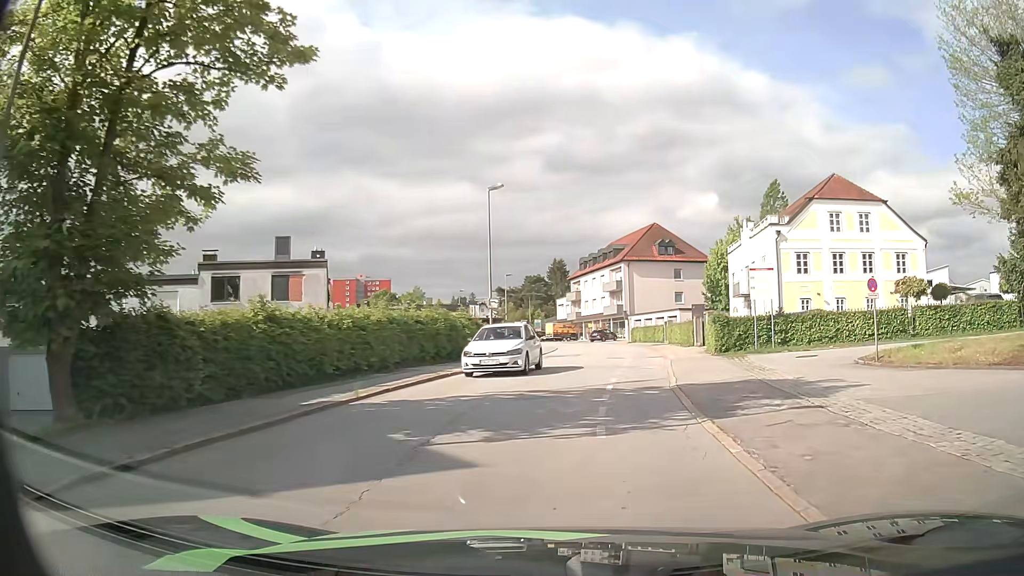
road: residential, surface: asphalt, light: Day
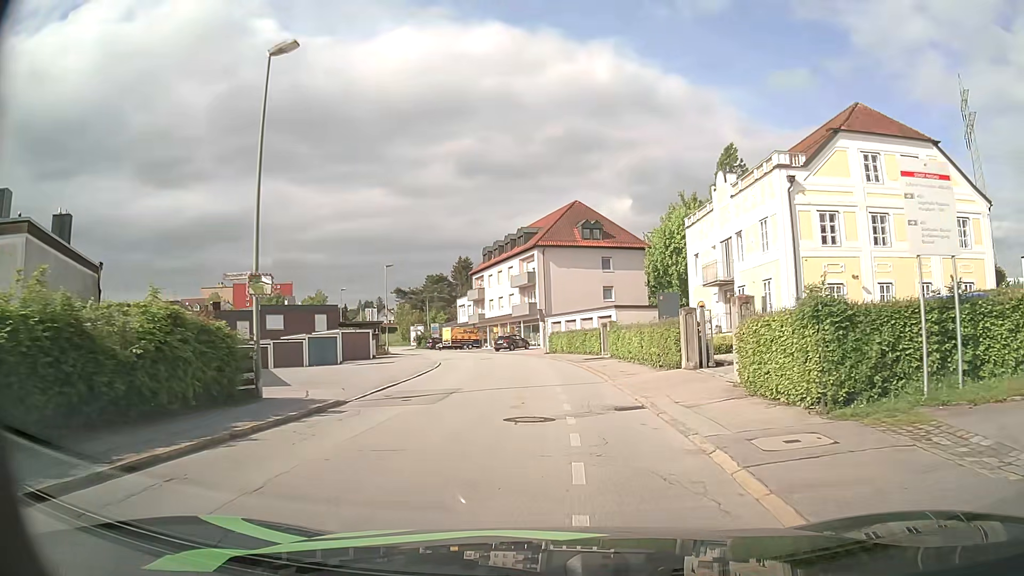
(+1.5, +18.1) m; +7°
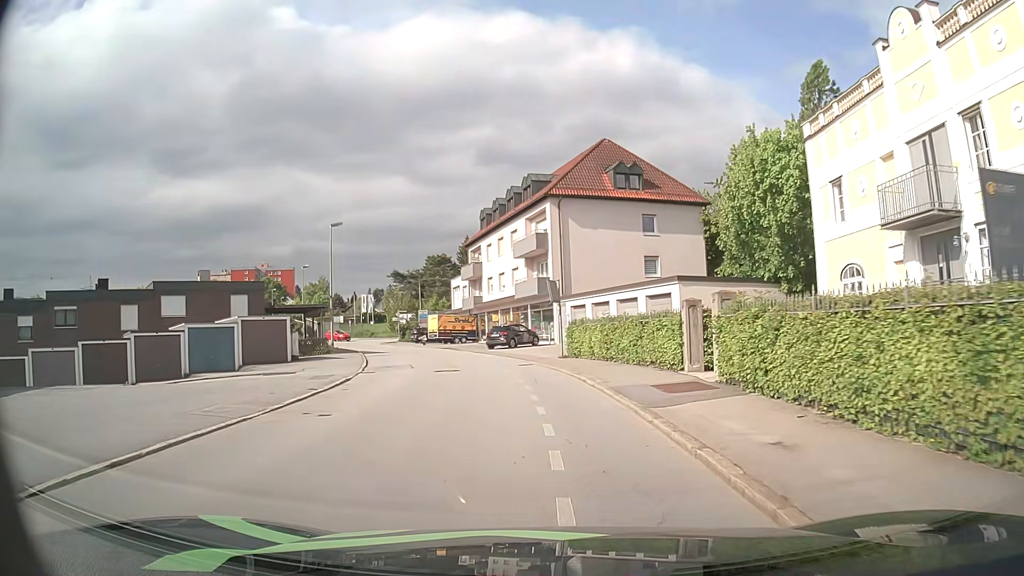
(+0.3, +19.6) m; -1°
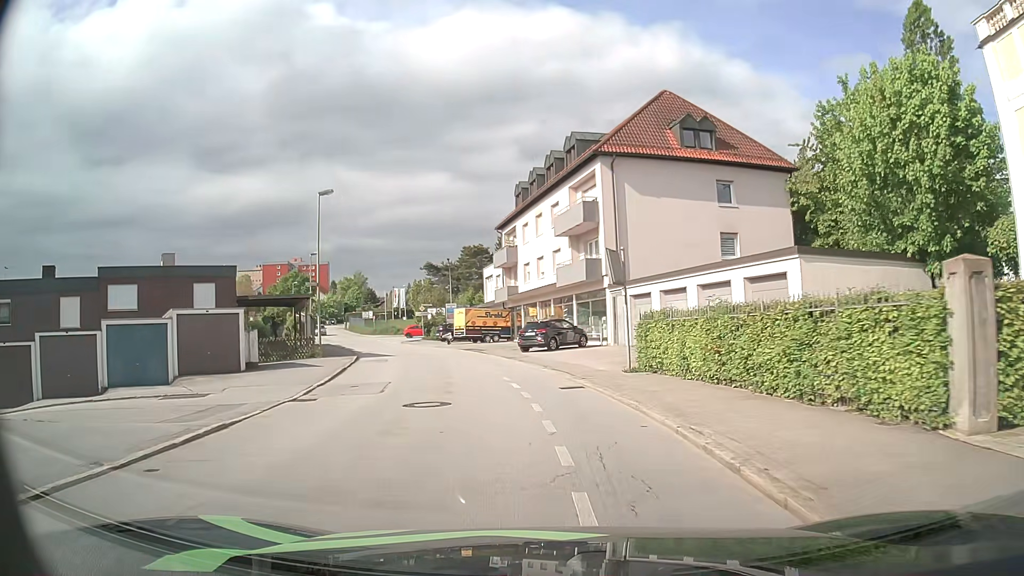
(-0.3, +9.9) m; -3°
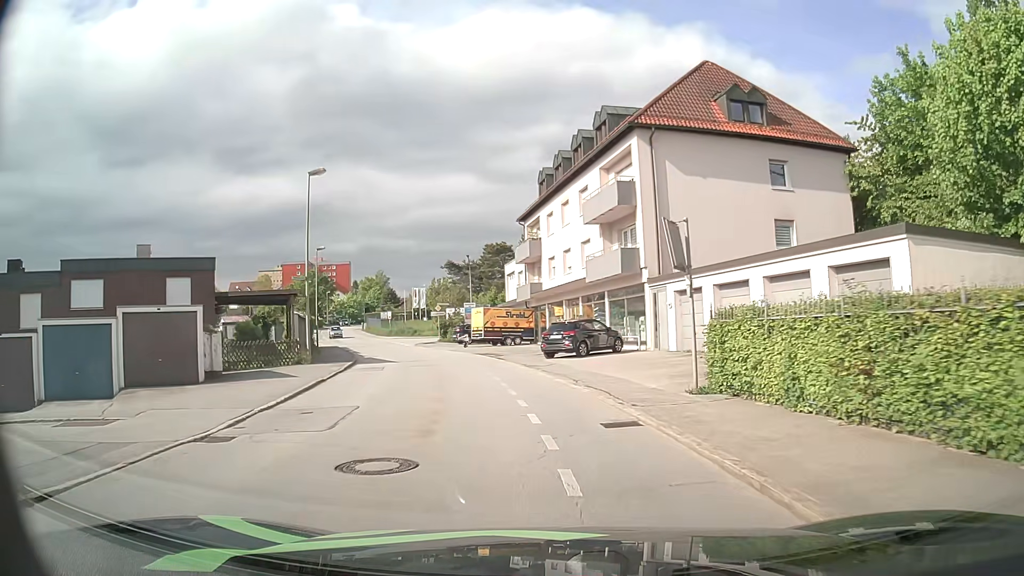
(-0.1, +5.0) m; -2°
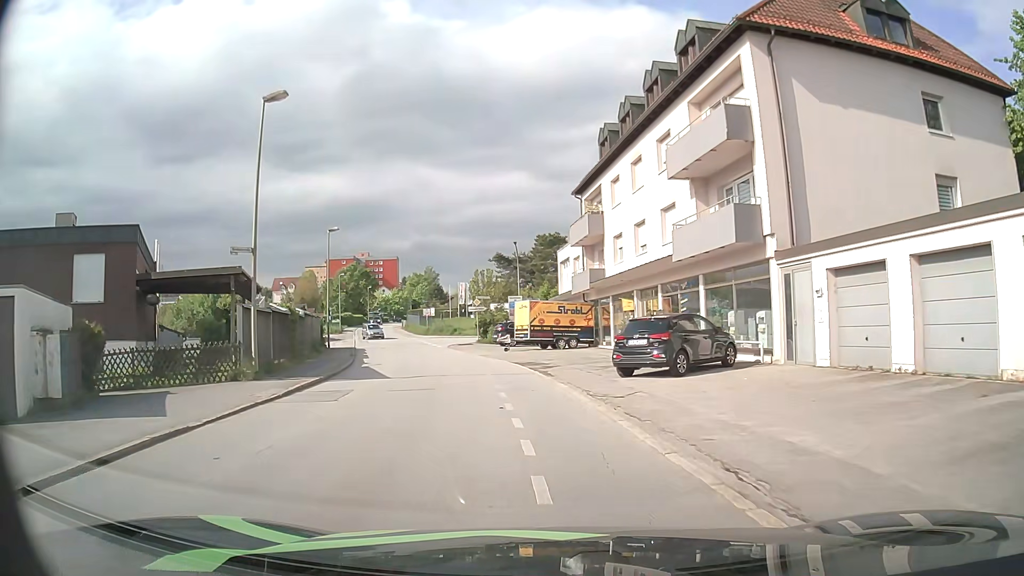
(-0.4, +10.2) m; -5°
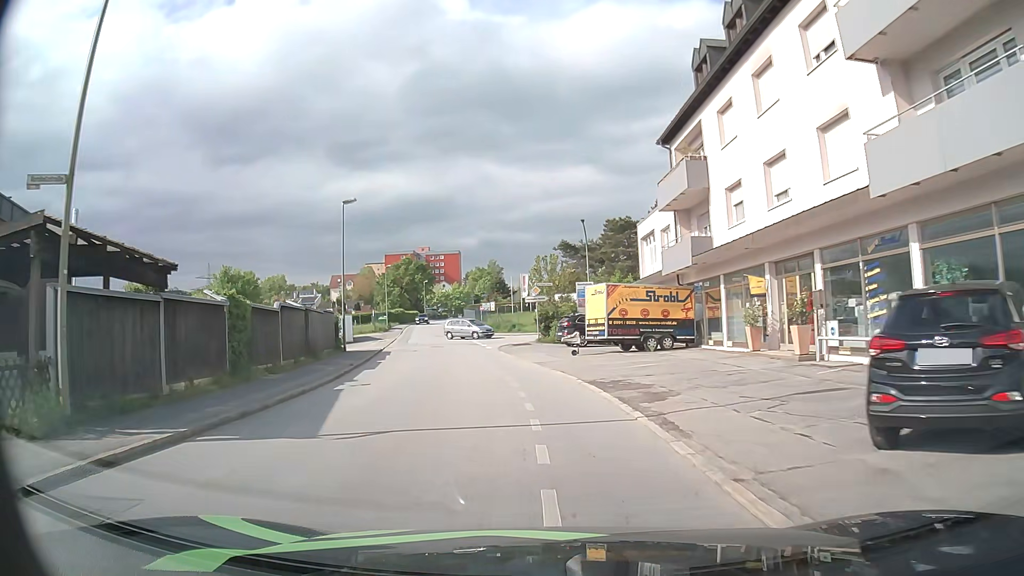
(-0.5, +10.7) m; -5°
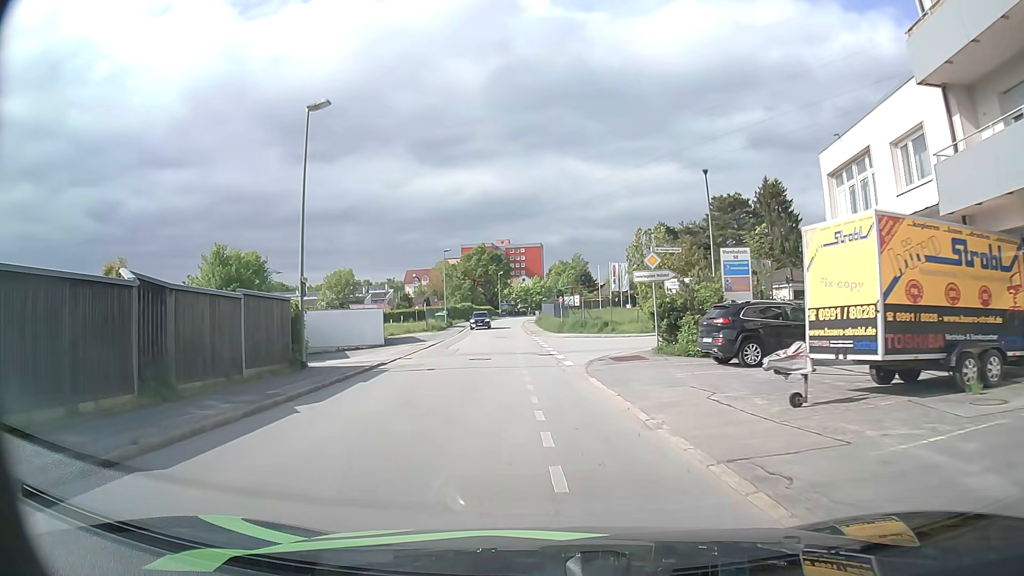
(-1.2, +17.0) m; -8°
(0, +10) (-1, +20) (-1, +30) (-2, +40) (-2, +50) (-3, +60) (-4, +70) (-4, +80) (-4, +90) (-4, +100) m
